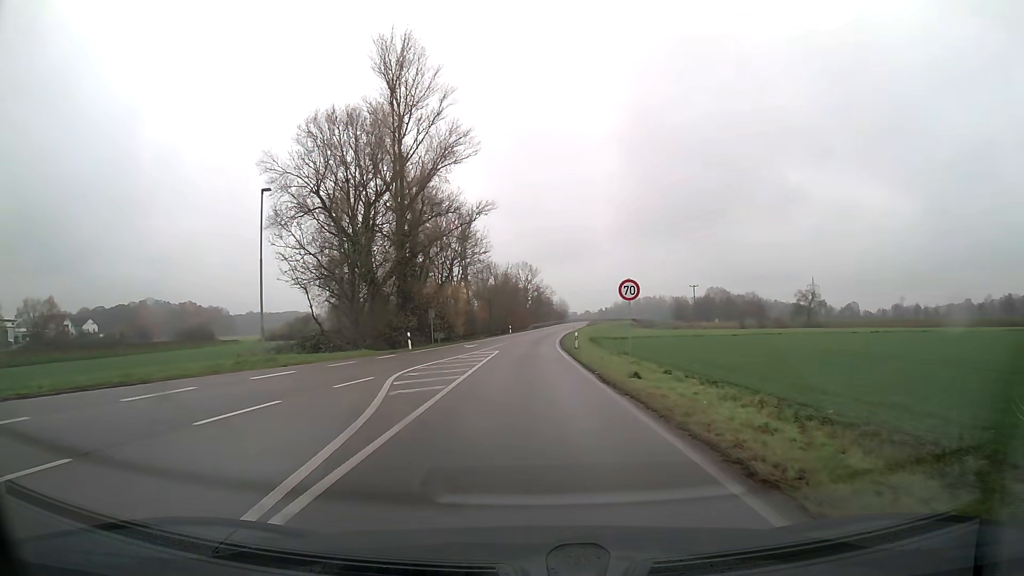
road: secondary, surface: asphalt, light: Day
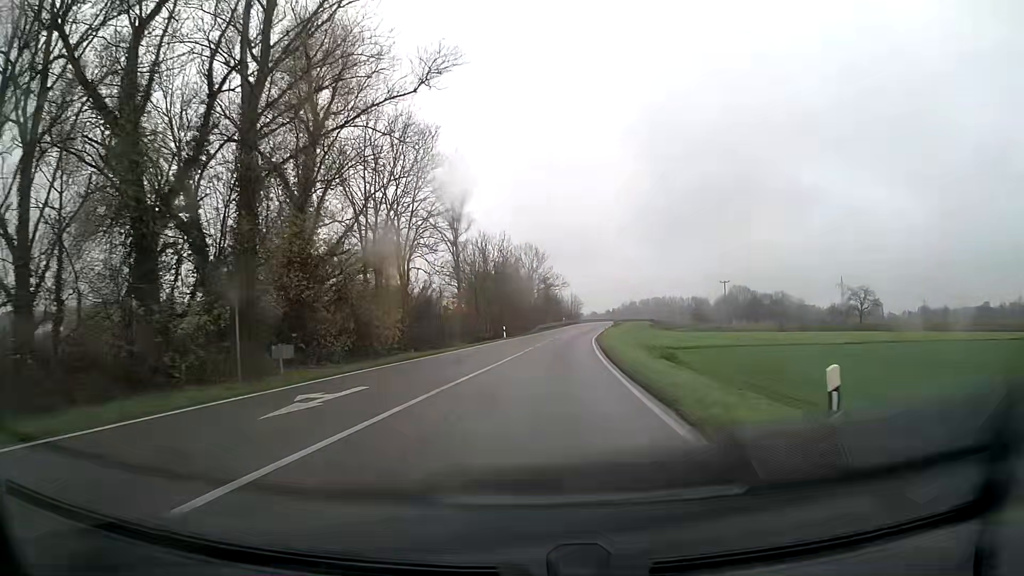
(-0.2, +33.8) m; 0°
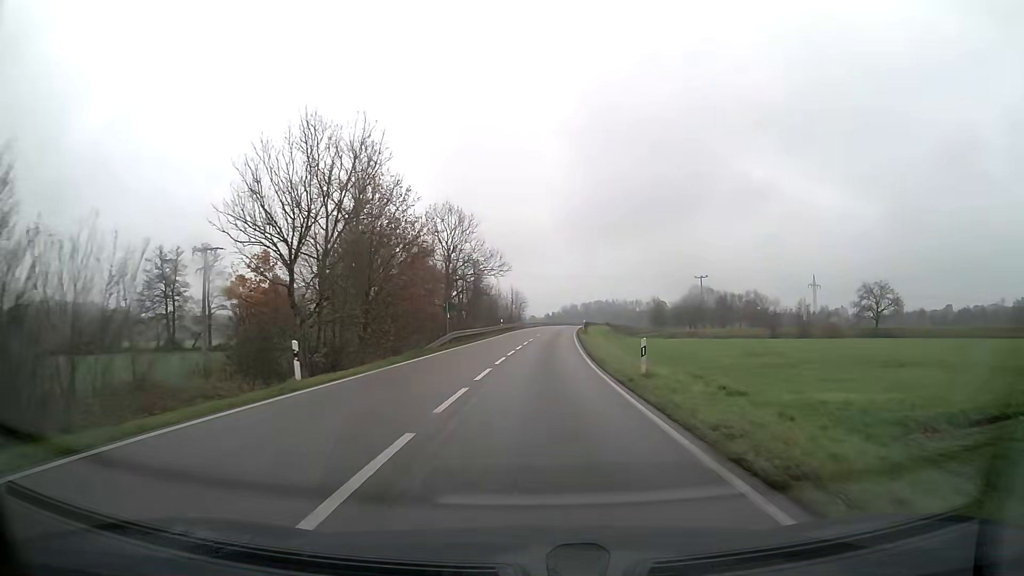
(+1.8, +40.4) m; +5°
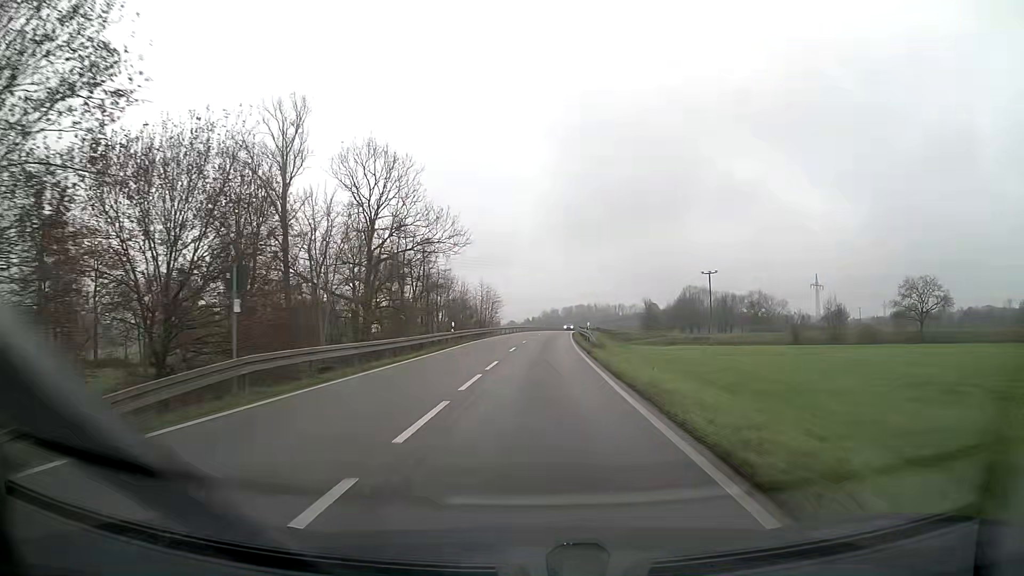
(+0.4, +26.8) m; +1°
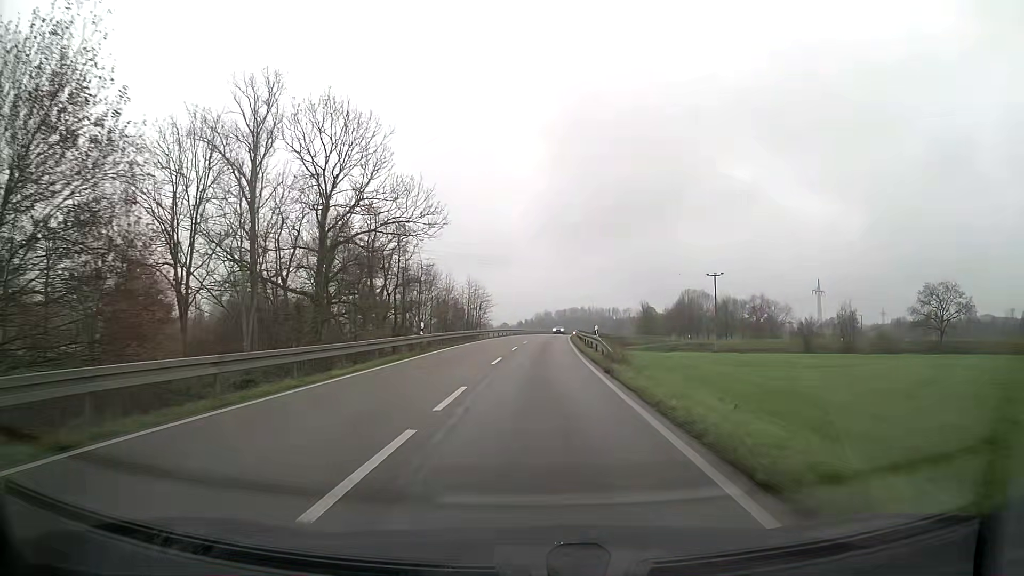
(+0.1, +9.3) m; +1°
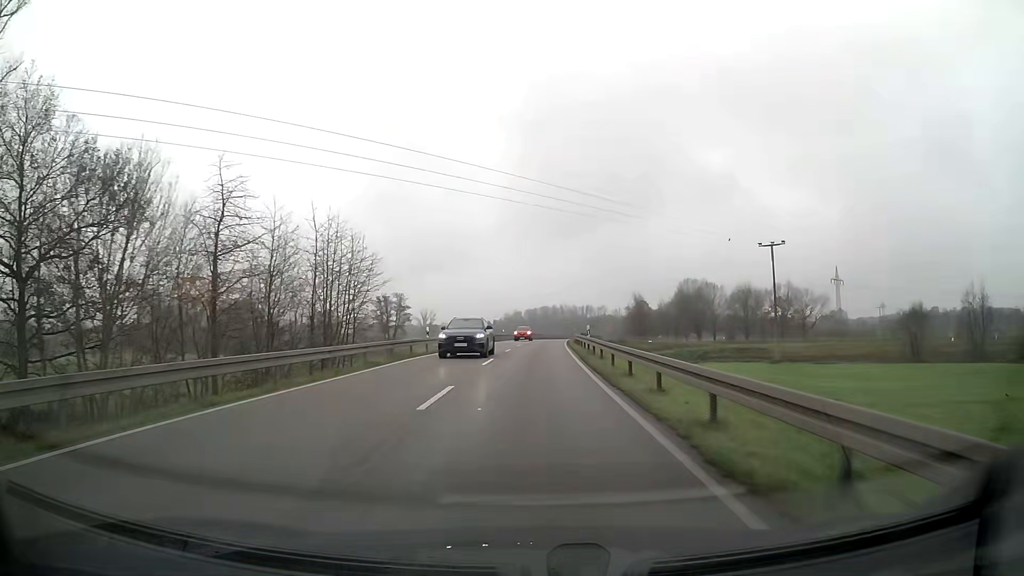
(+1.3, +48.4) m; +3°
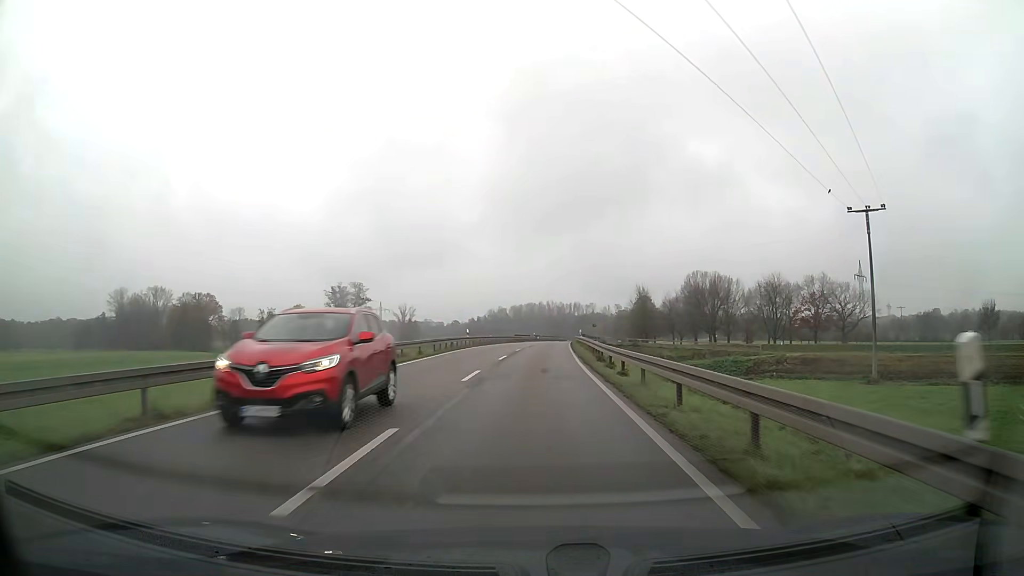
(+0.3, +30.1) m; +1°
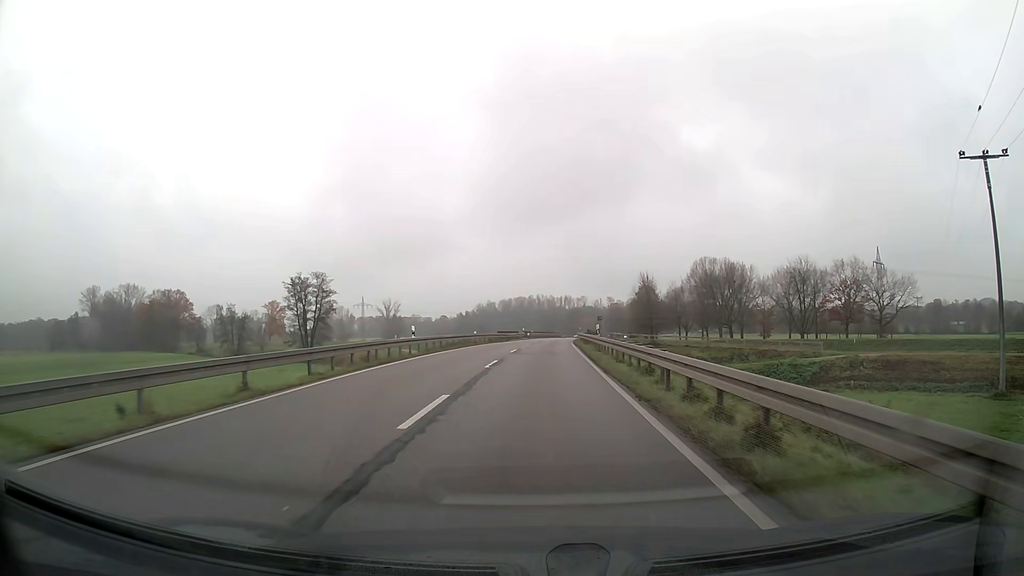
(+0.2, +20.1) m; +1°
(0, +10) (0, +20) (0, +30) (+1, +40) (+1, +50) (+2, +60) (+3, +70) (+4, +80) (+5, +90) (+6, +100) m
